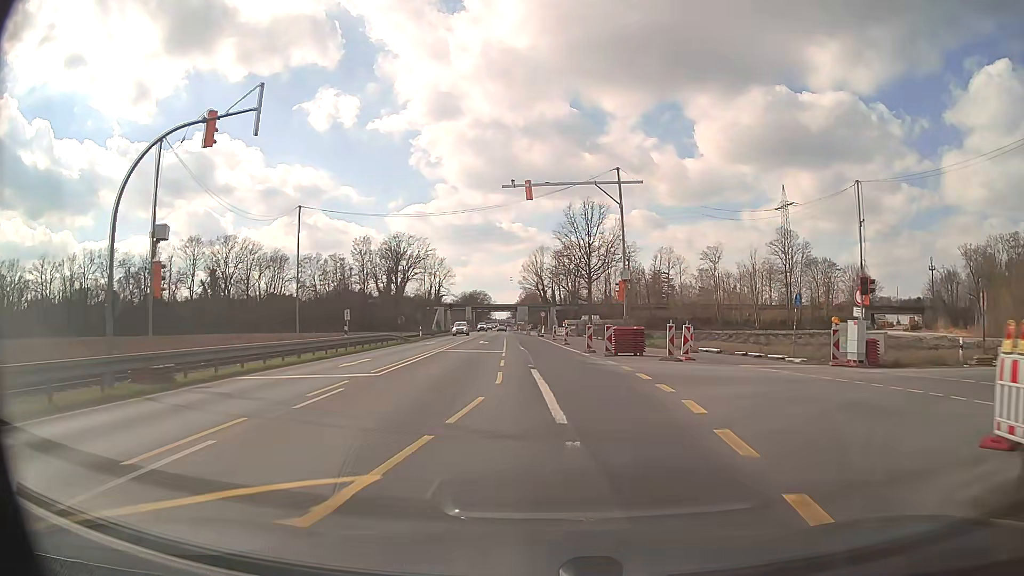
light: Day
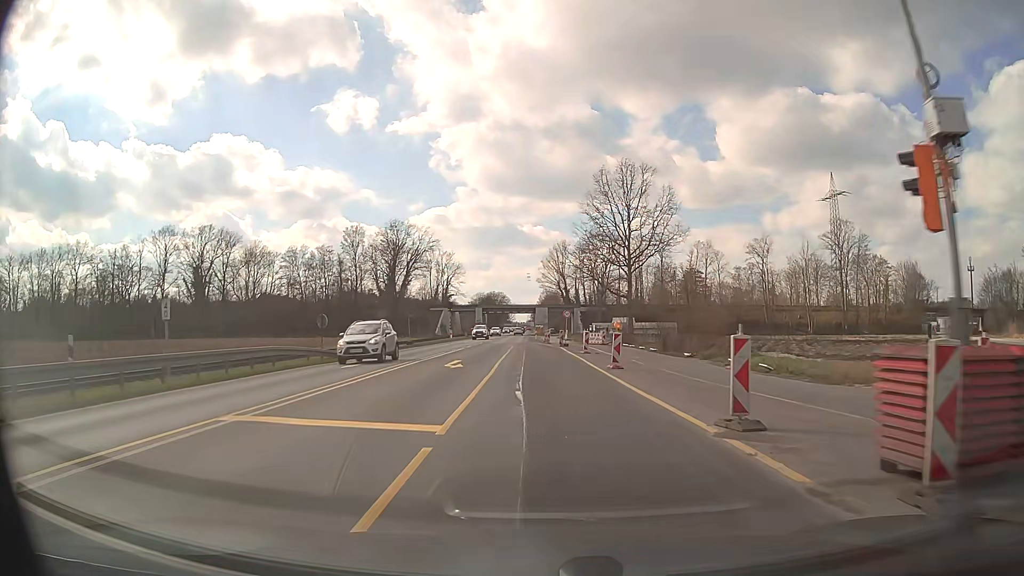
(-0.4, +22.8) m; -2°
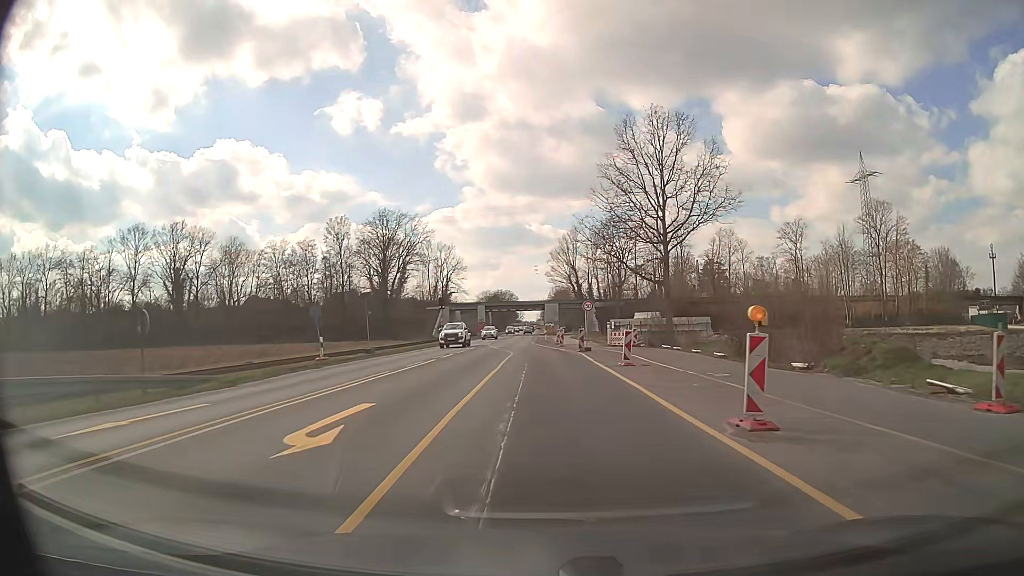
(-0.1, +15.2) m; 0°
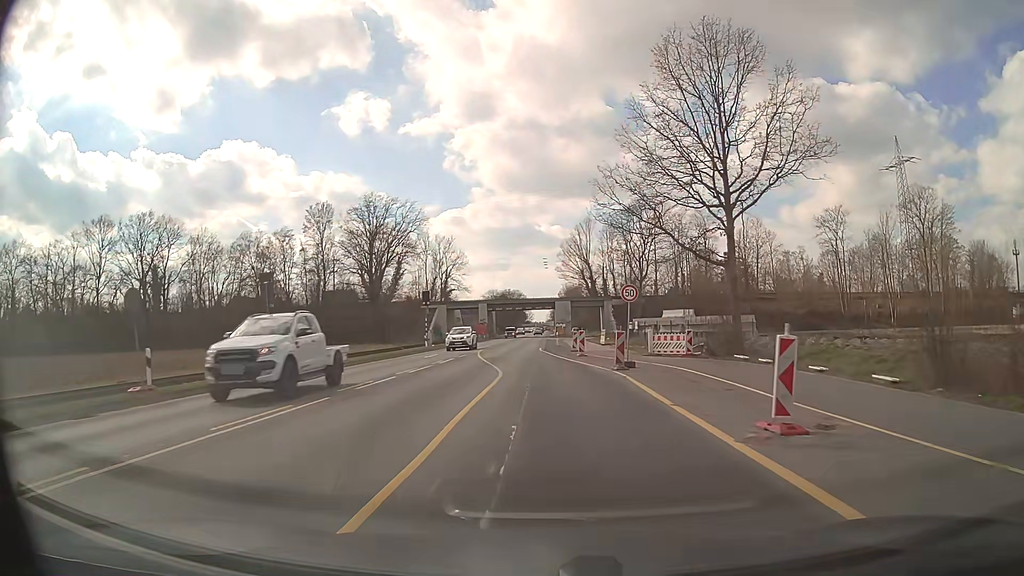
(-0.2, +15.3) m; -1°
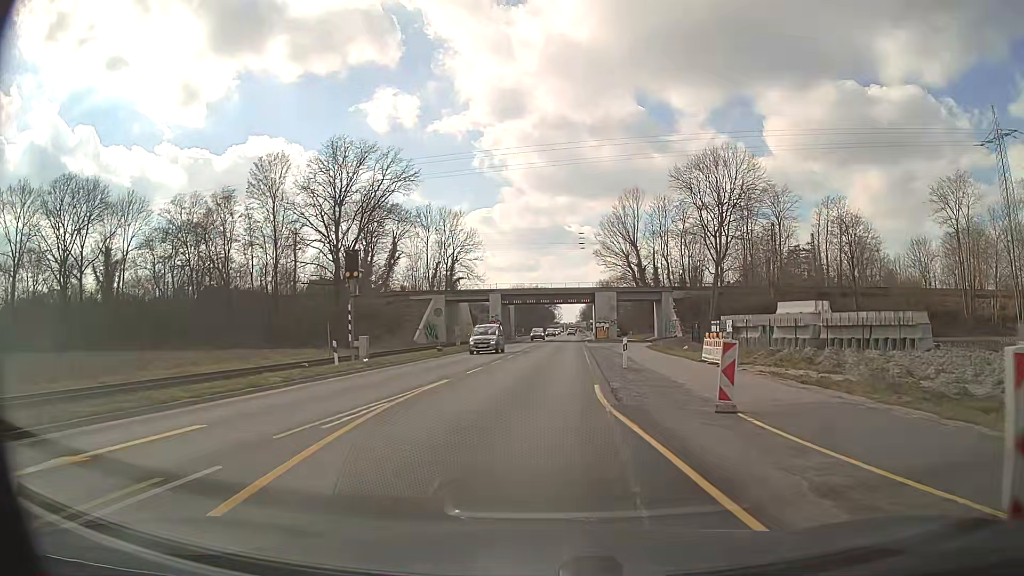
(-0.6, +30.5) m; -2°
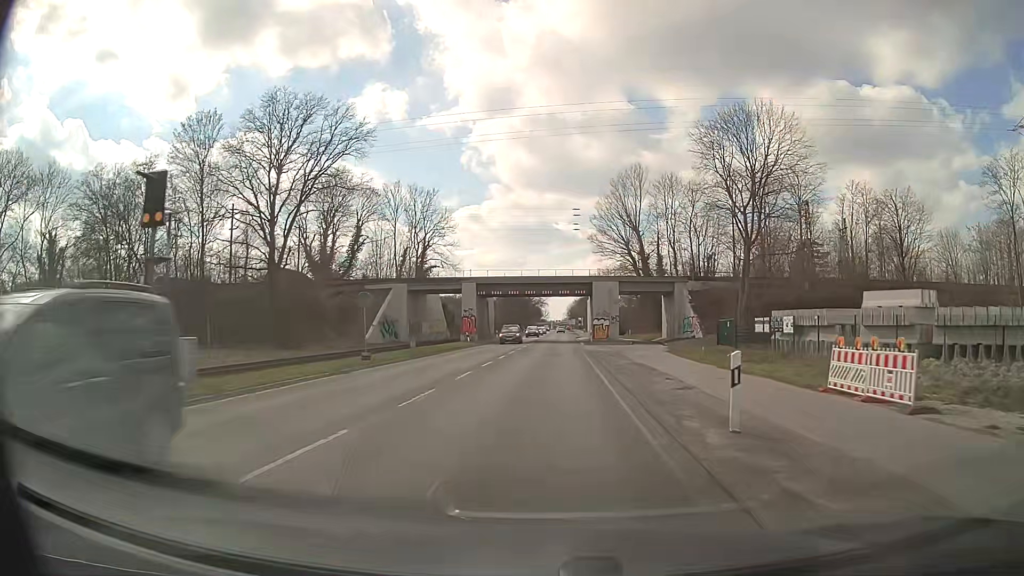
(+0.2, +15.3) m; +1°
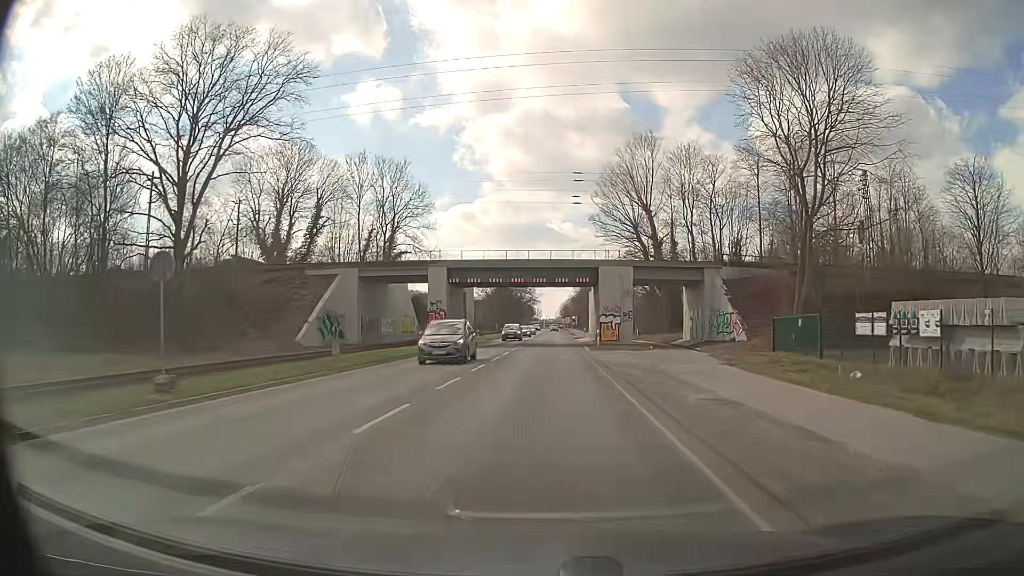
(+0.1, +15.3) m; 0°
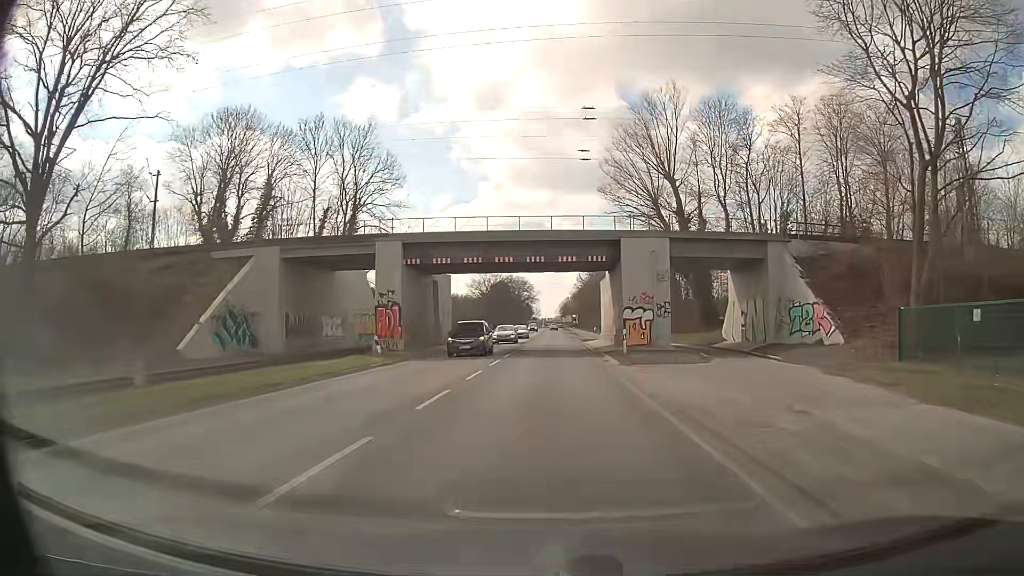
(+0.1, +15.3) m; 0°
(0, +10) (0, +20) (0, +30) (0, +40) (0, +50) (0, +60) (+1, +70) (+1, +80) (+1, +90) (+1, +100) m
